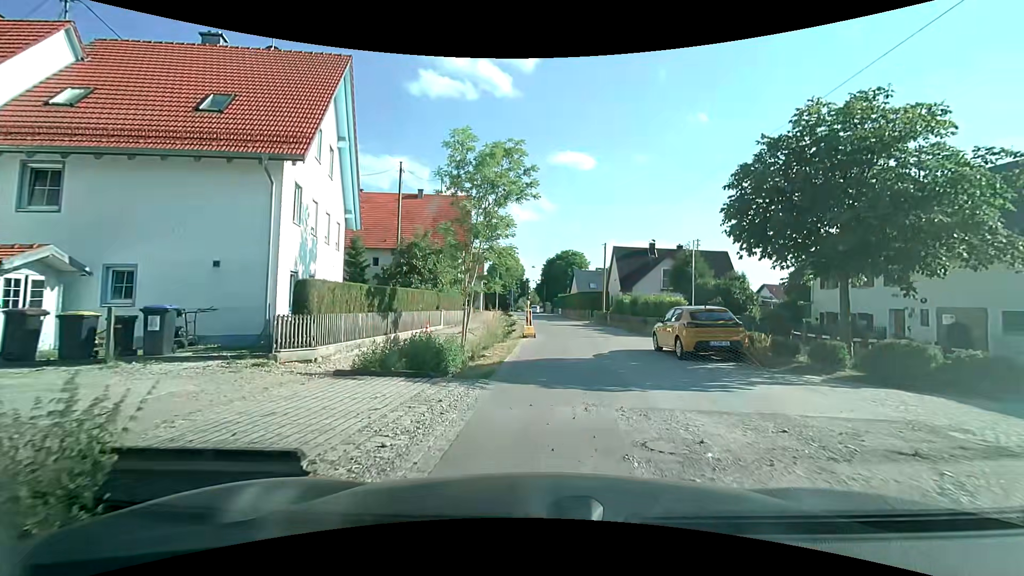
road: tertiary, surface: asphalt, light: Day
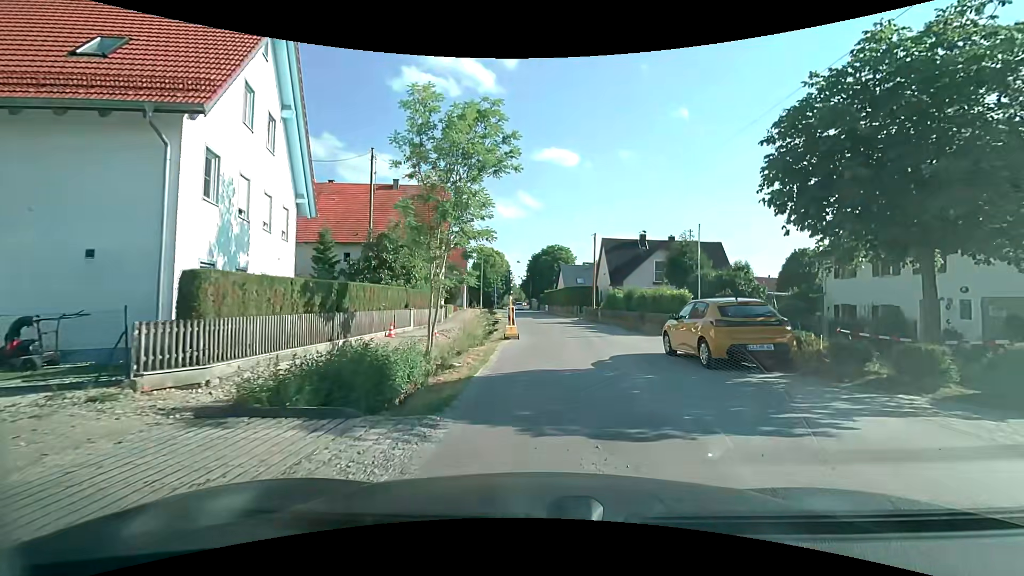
(0.0, +3.3) m; +1°
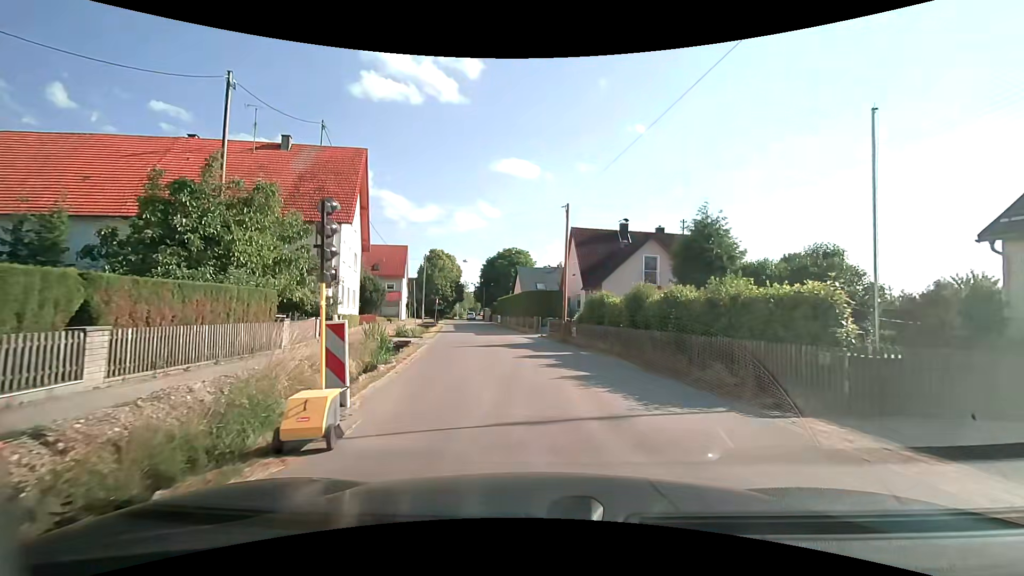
(+0.9, +14.1) m; +4°
(0, +10) (0, +20) (-1, +30) (-3, +40) (-4, +50) (-6, +60) (-7, +70) (-9, +79) (-10, +89) (-11, +99) m
